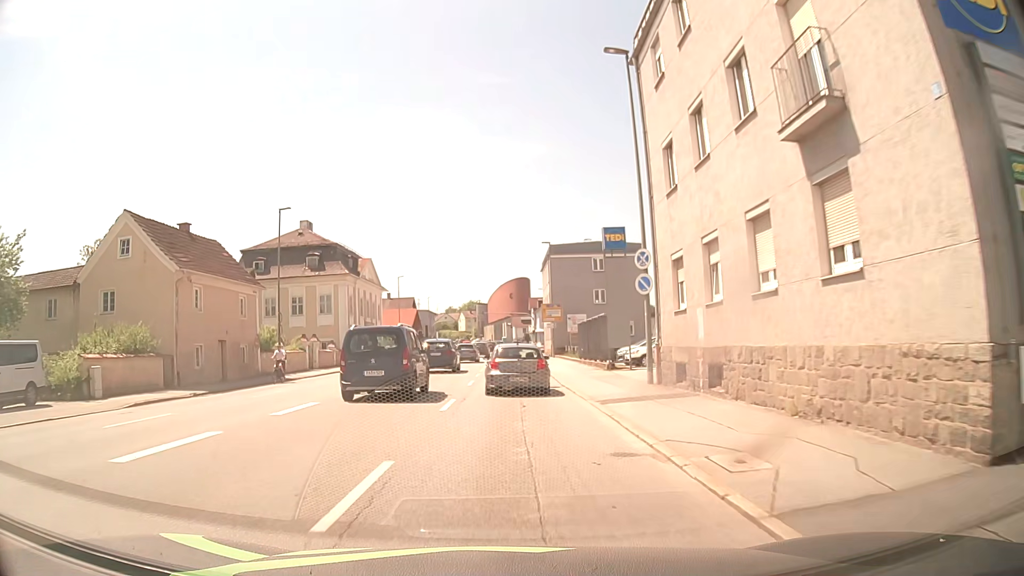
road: tertiary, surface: asphalt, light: Day
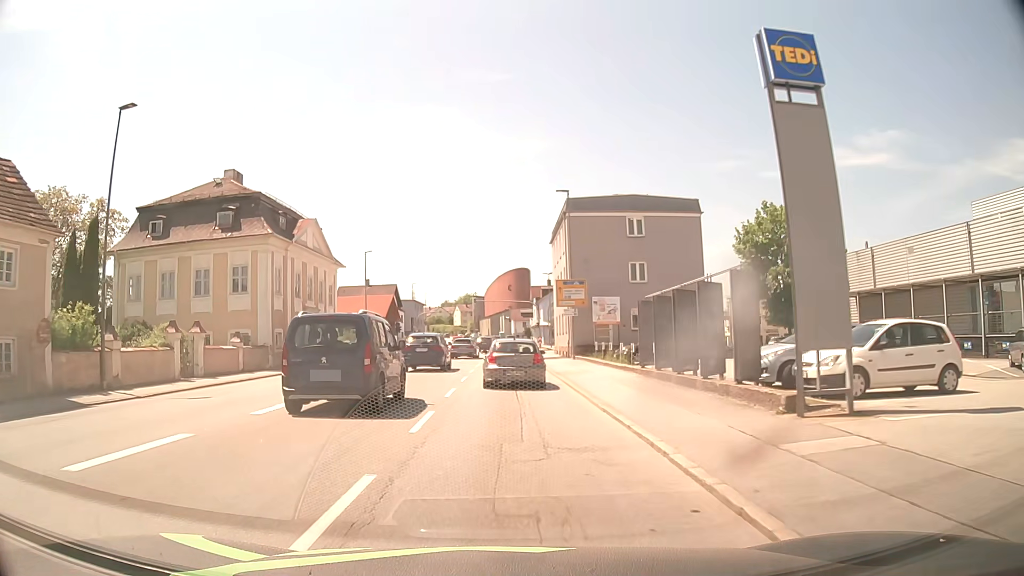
(-0.1, +19.2) m; 0°
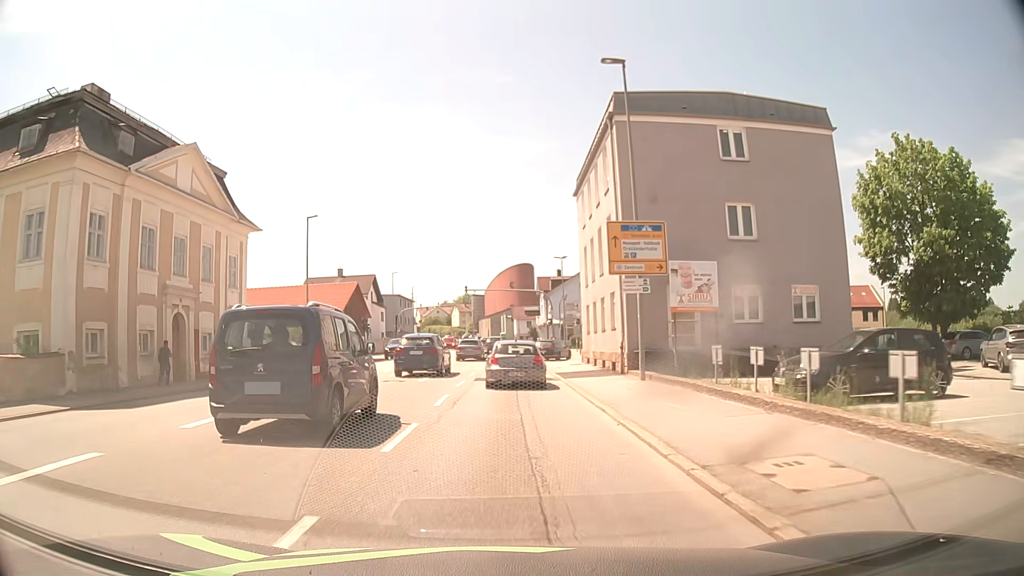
(0.0, +20.0) m; 0°
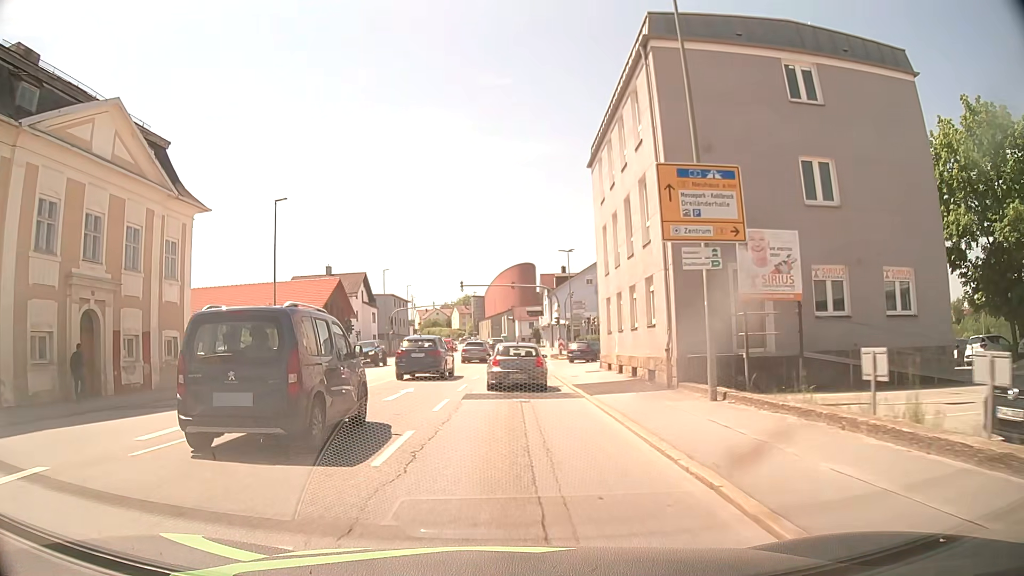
(0.0, +6.8) m; 0°
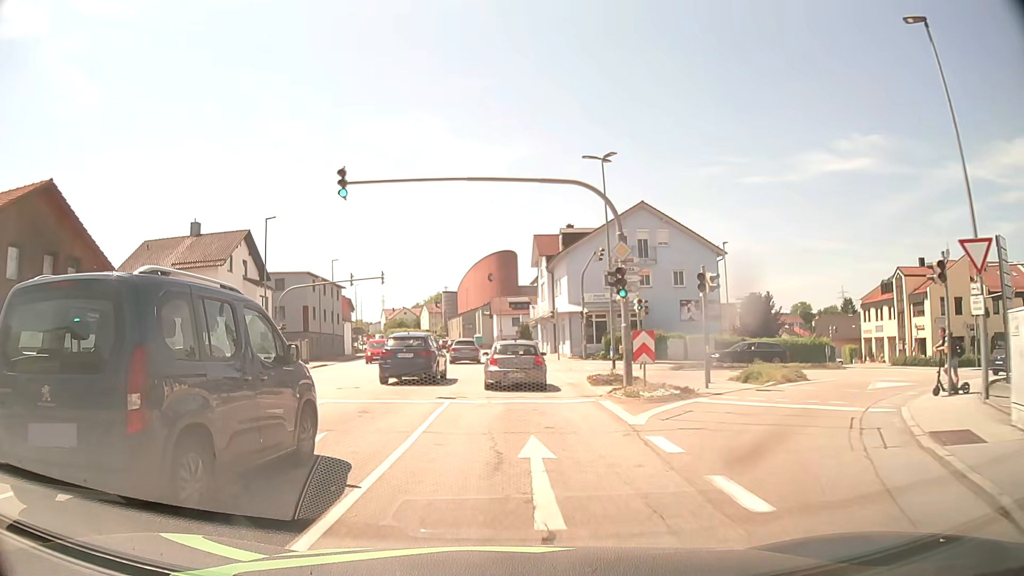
(+0.2, +35.1) m; +1°
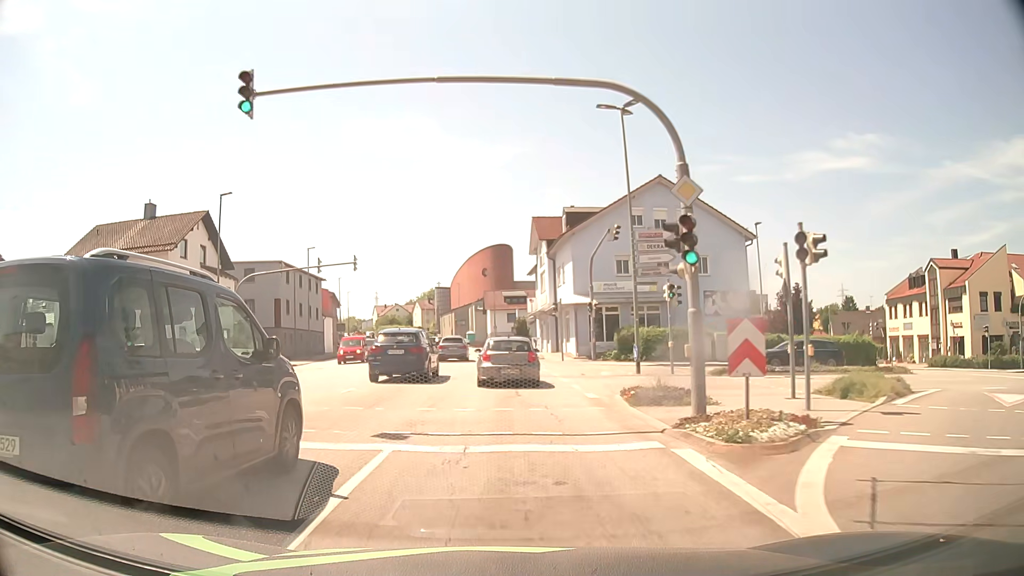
(+0.1, +7.1) m; +1°
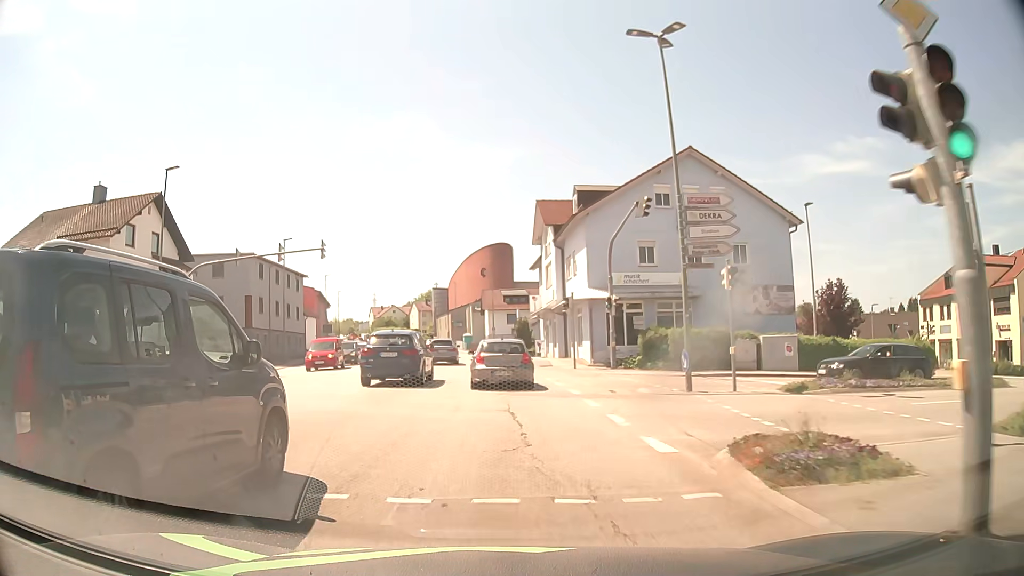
(0.0, +7.0) m; 0°
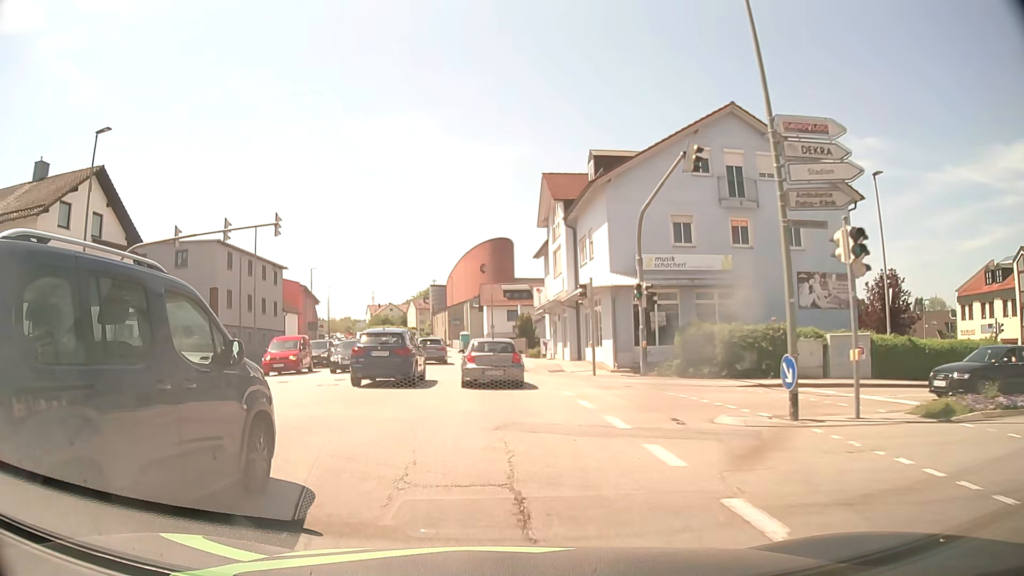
(0.0, +6.8) m; 0°
(0, +10) (0, +20) (-1, +30) (-2, +40) (-3, +50) (-4, +60) (-6, +70) (-7, +80) (-9, +89) (-11, +99) m
